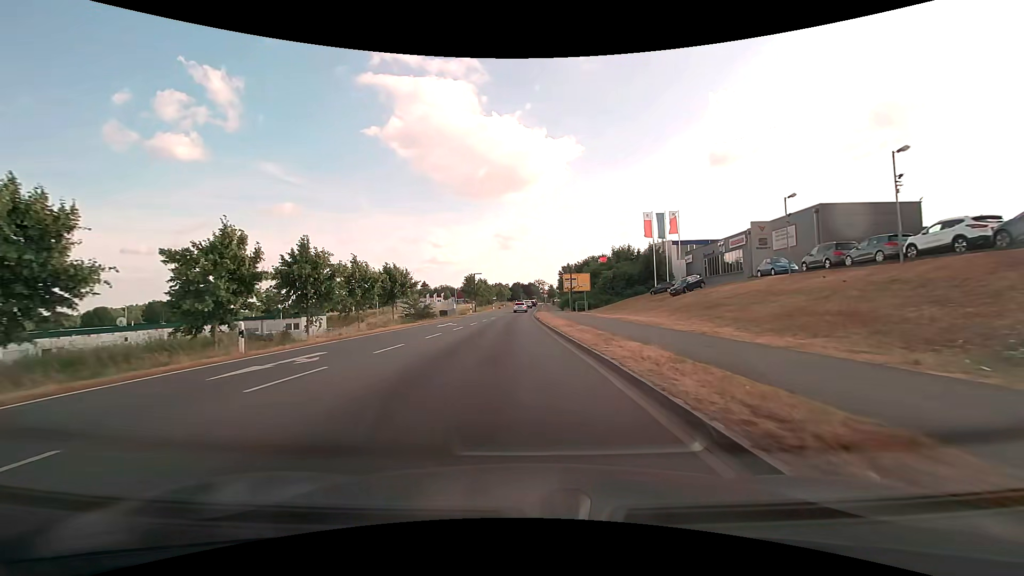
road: secondary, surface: asphalt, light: Day
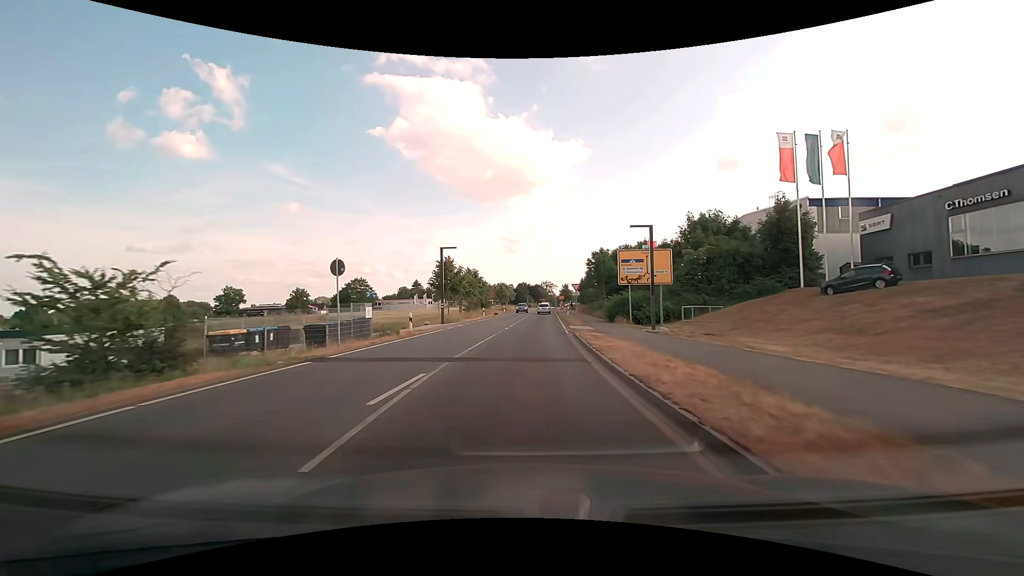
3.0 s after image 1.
(-1.1, +37.6) m; -1°
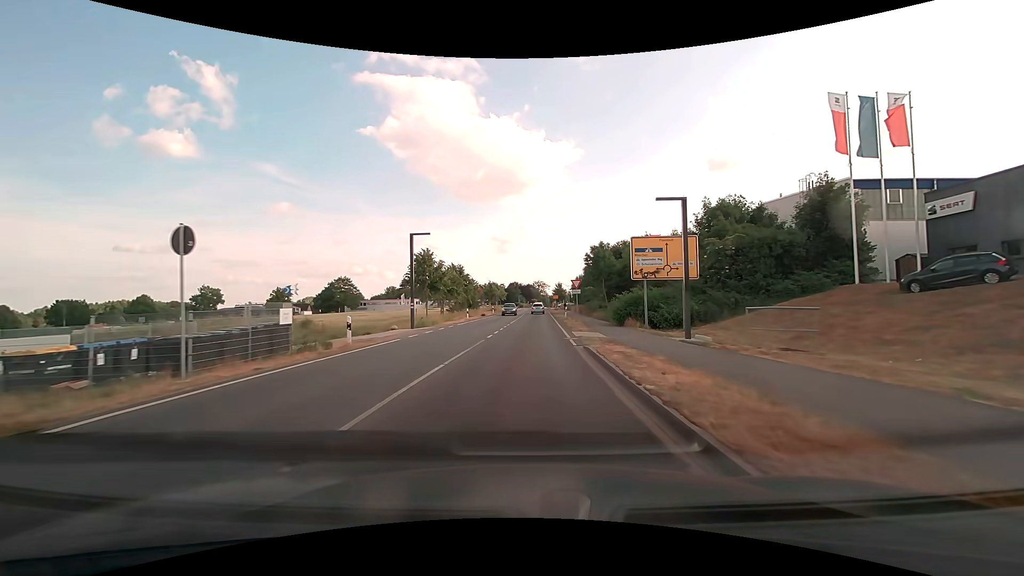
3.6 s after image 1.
(0.0, +7.6) m; +1°
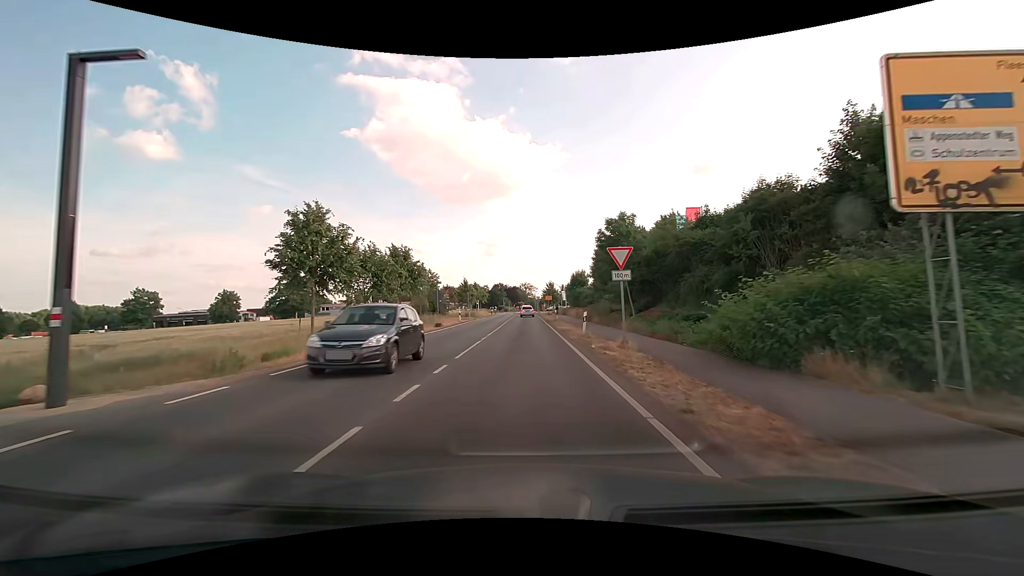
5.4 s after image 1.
(+0.3, +22.8) m; +2°
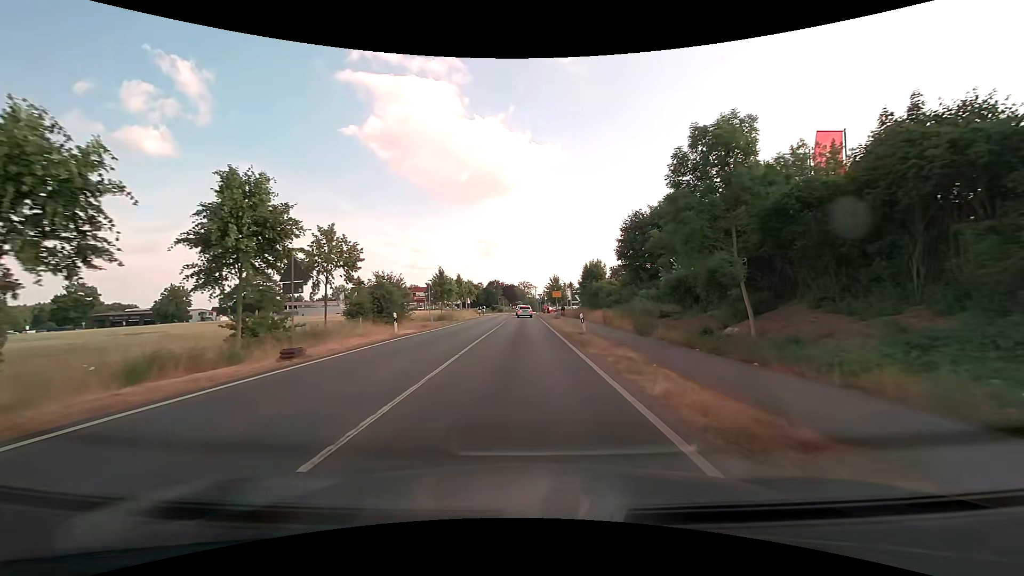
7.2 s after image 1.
(0.0, +22.8) m; 0°
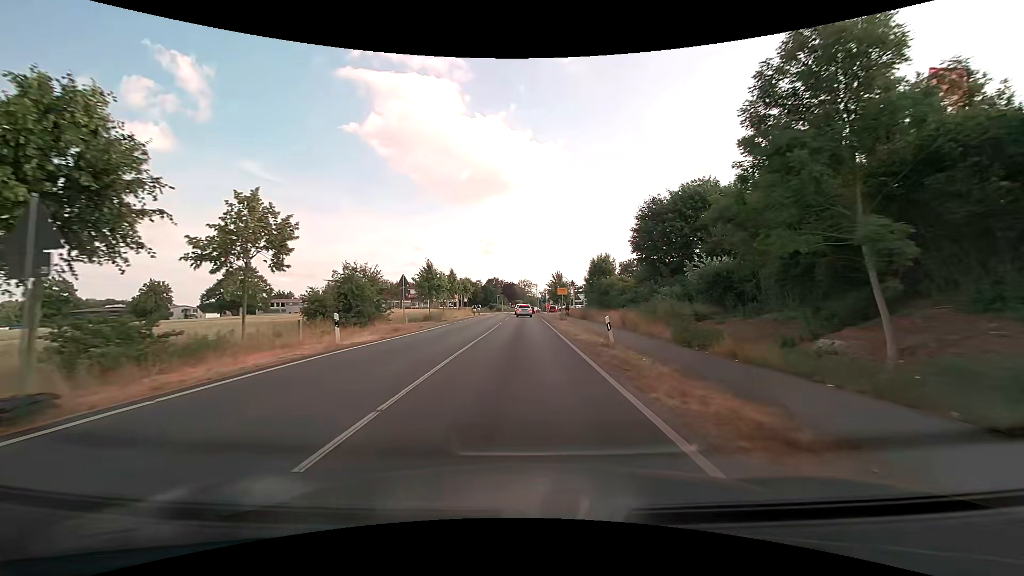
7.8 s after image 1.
(0.0, +7.6) m; 0°
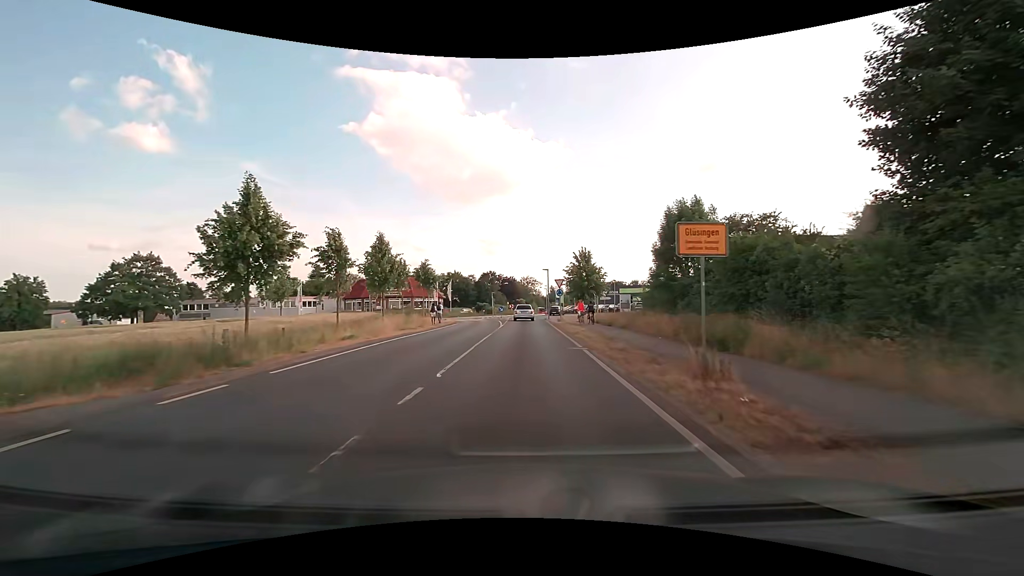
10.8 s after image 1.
(-0.2, +34.8) m; -1°
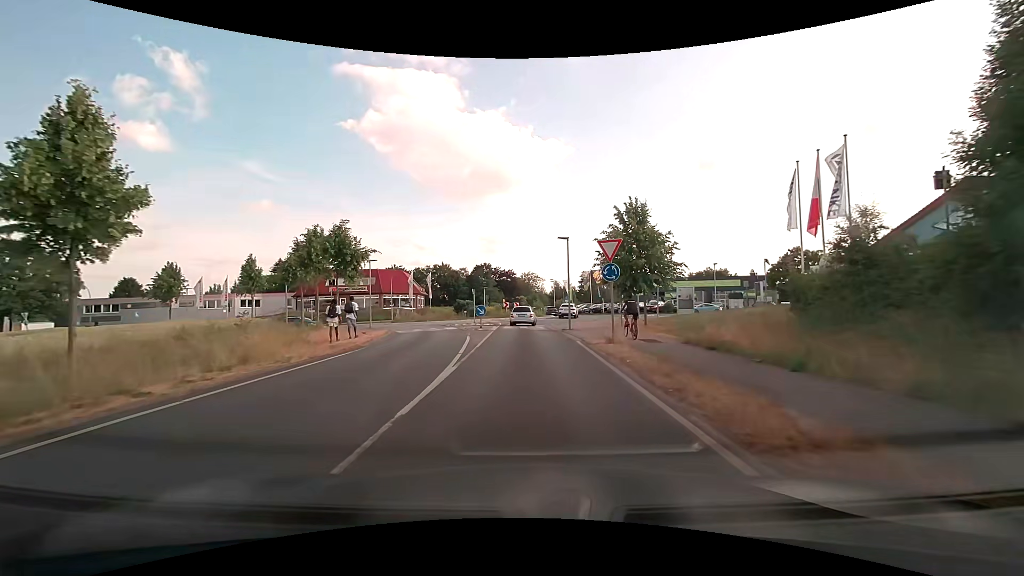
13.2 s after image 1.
(0.0, +23.4) m; 0°
